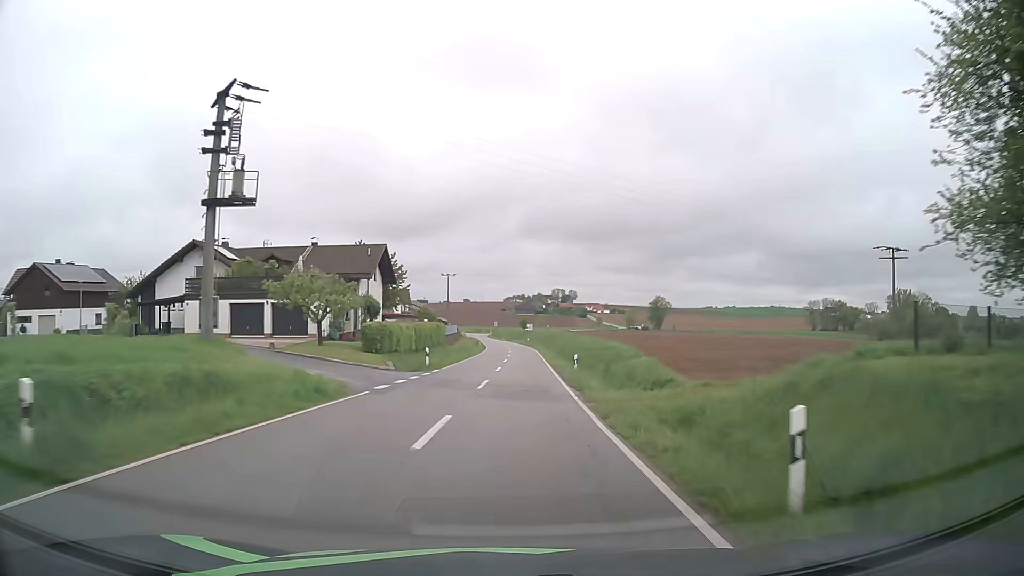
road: tertiary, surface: asphalt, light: Day
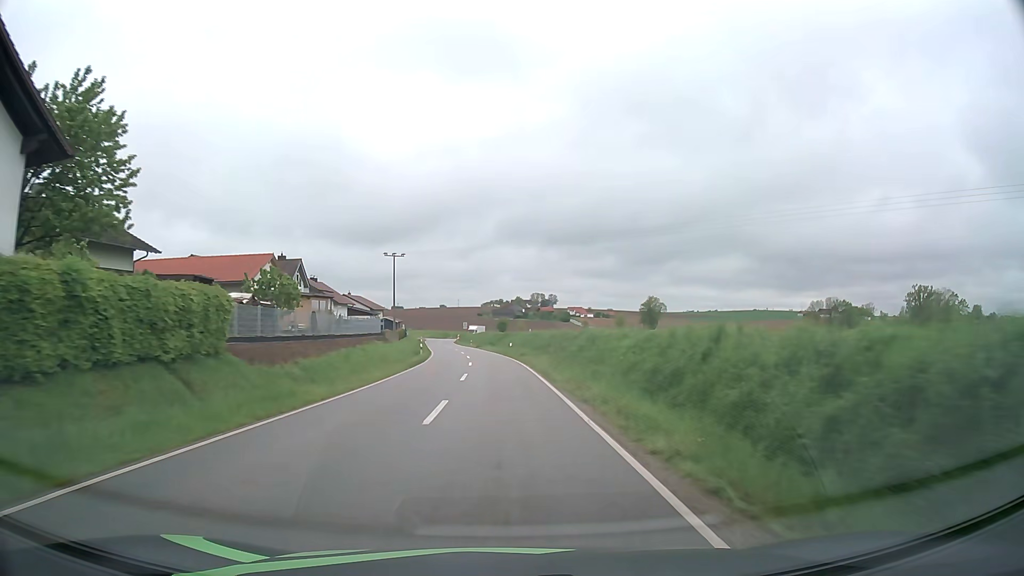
(+1.1, +44.7) m; +2°
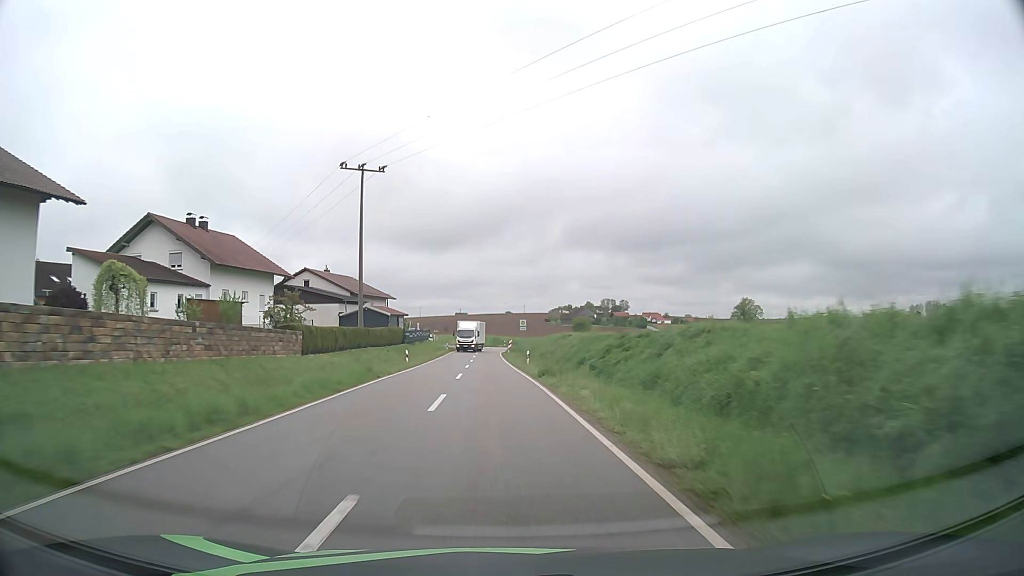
(-2.2, +57.5) m; -6°
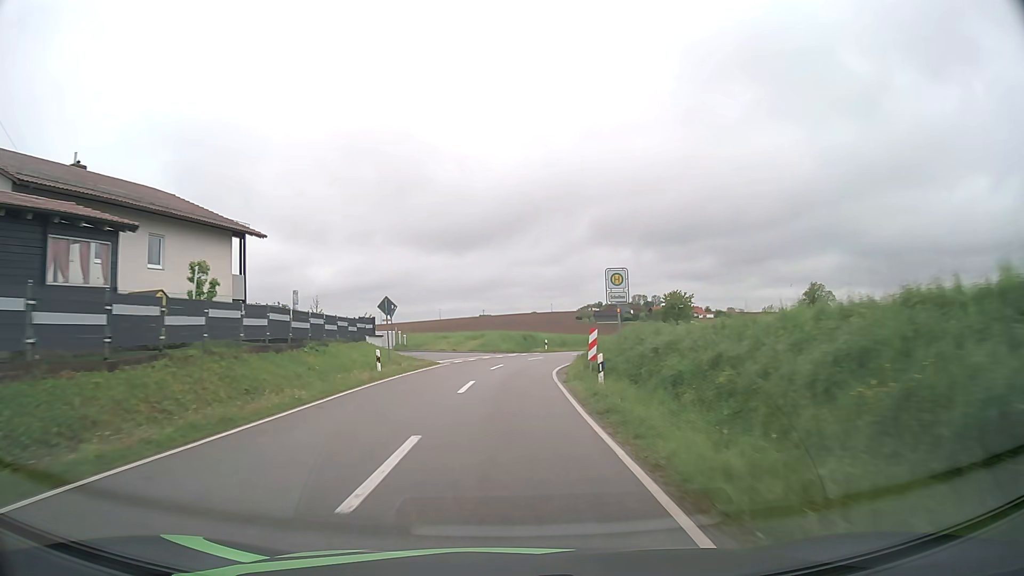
(-1.4, +55.6) m; -2°
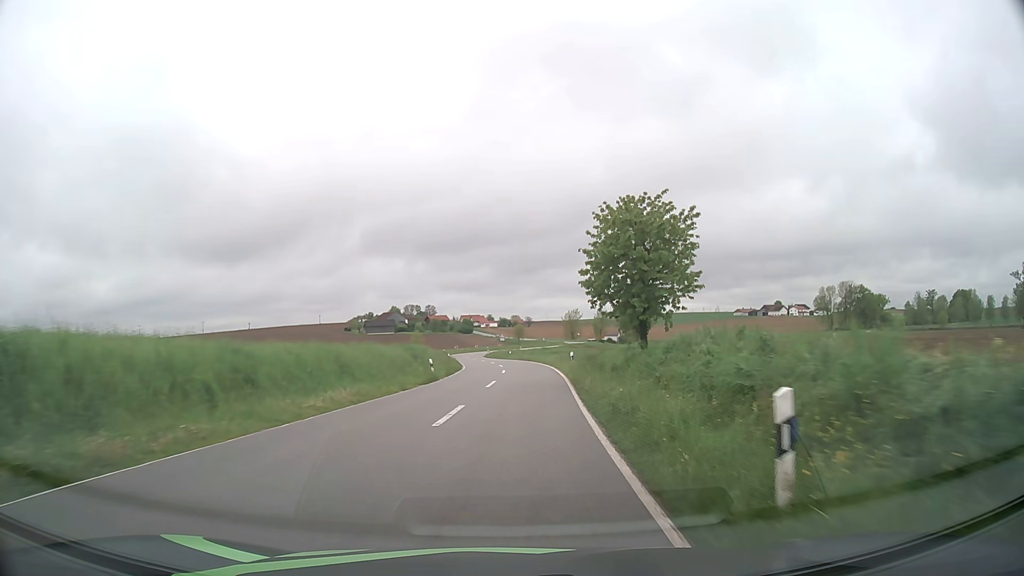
(+6.1, +51.3) m; +19°
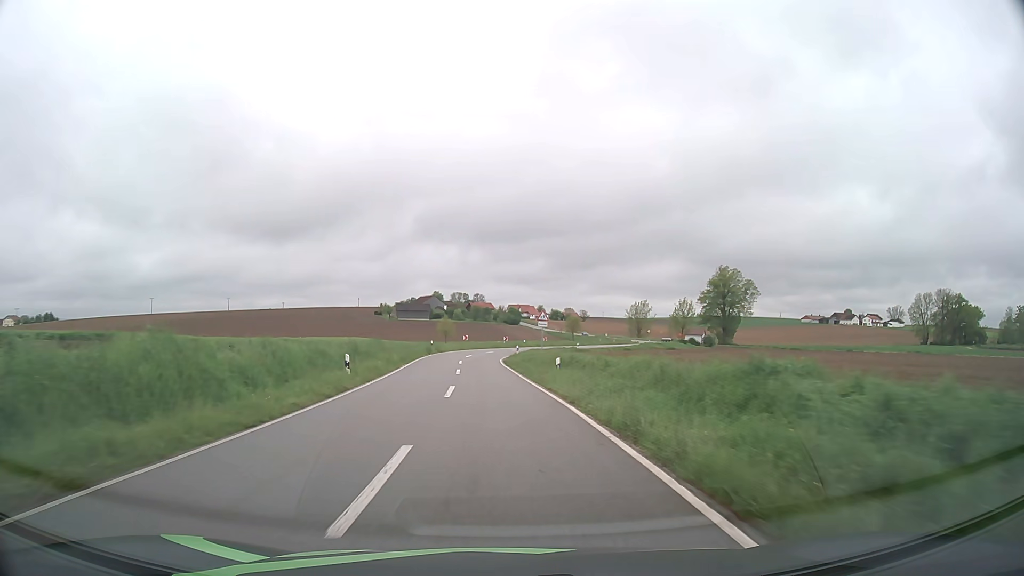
(+0.6, +54.8) m; -4°
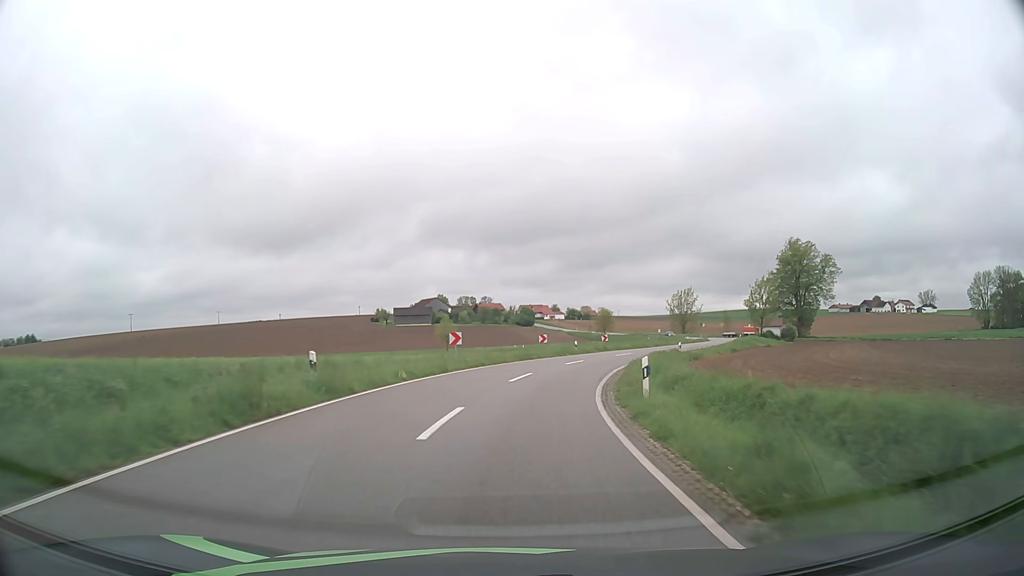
(-1.9, +42.9) m; -1°
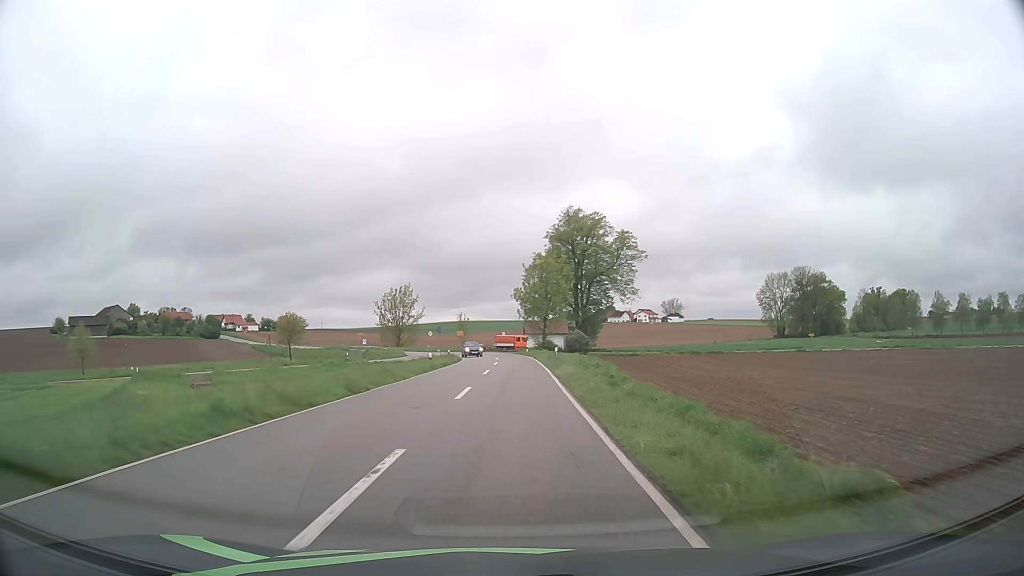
(+10.9, +49.6) m; +25°
(0, +10) (0, +20) (+1, +30) (+1, +40) (0, +50) (0, +60) (-1, +70) (-4, +80) (-7, +89) (-11, +98) m
